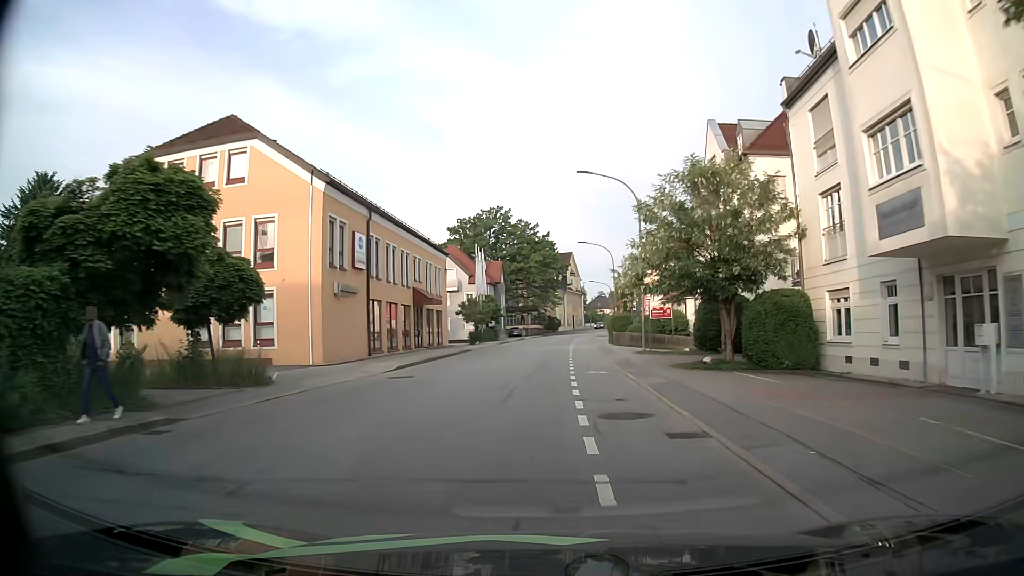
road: tertiary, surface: asphalt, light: Day
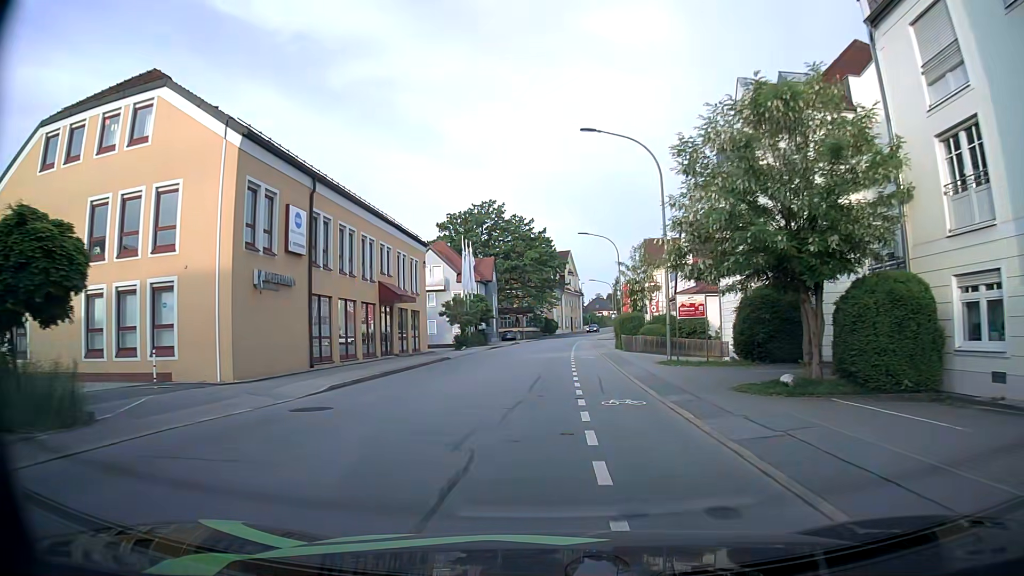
(0.0, +7.5) m; 0°
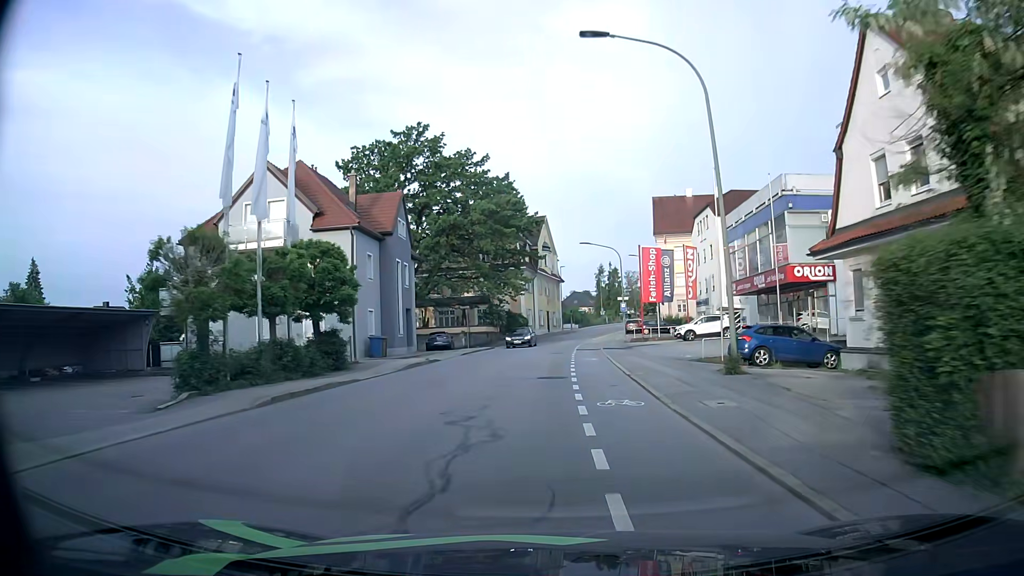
(+0.7, +37.8) m; +2°
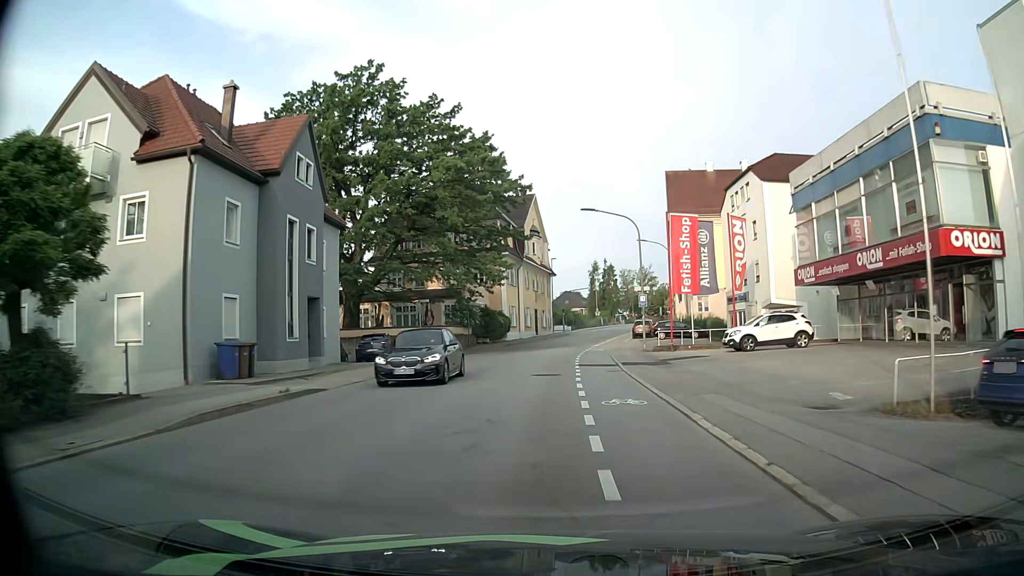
(+0.1, +15.4) m; +1°
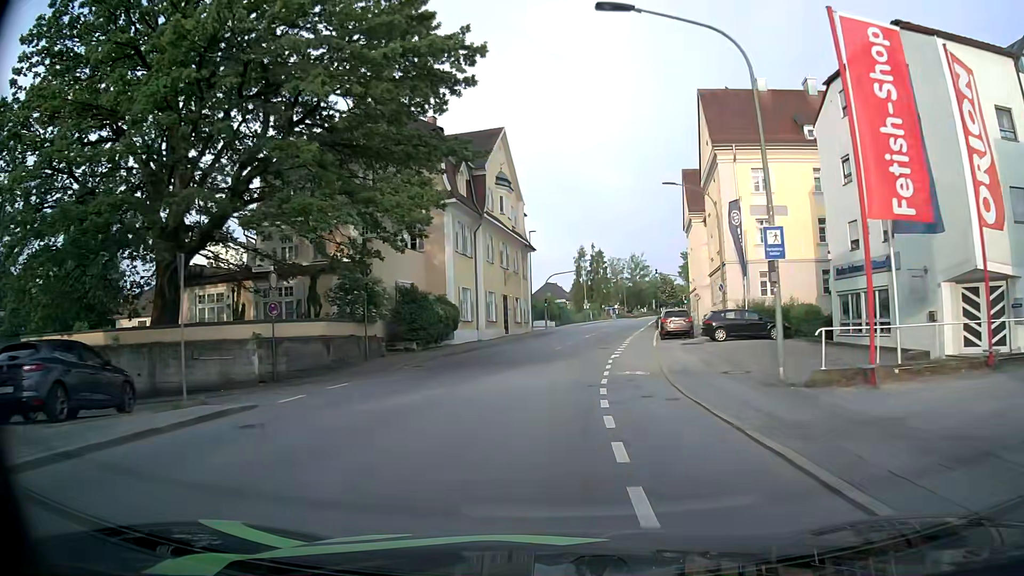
(+0.4, +23.2) m; +2°
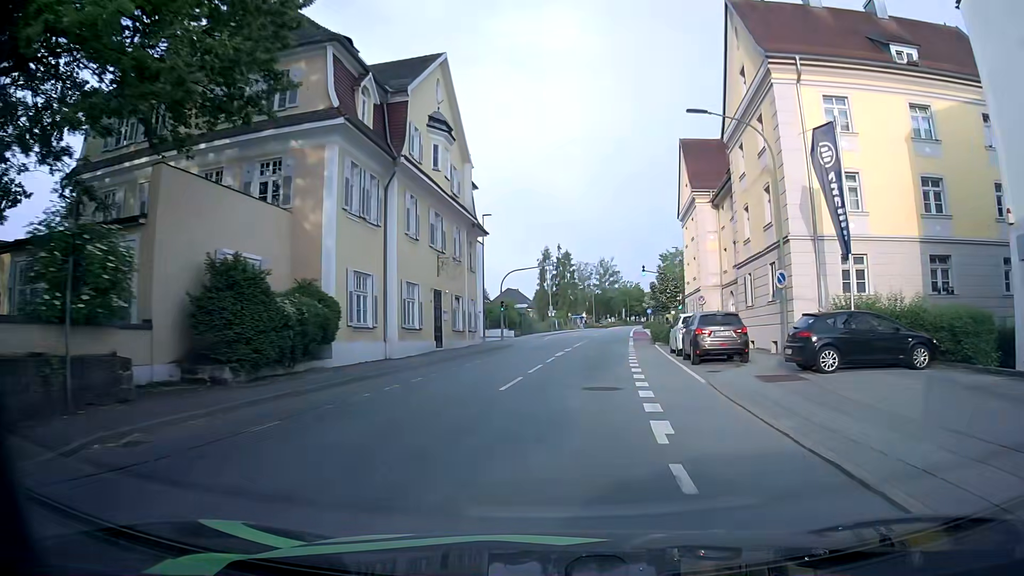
(+0.3, +15.4) m; +3°
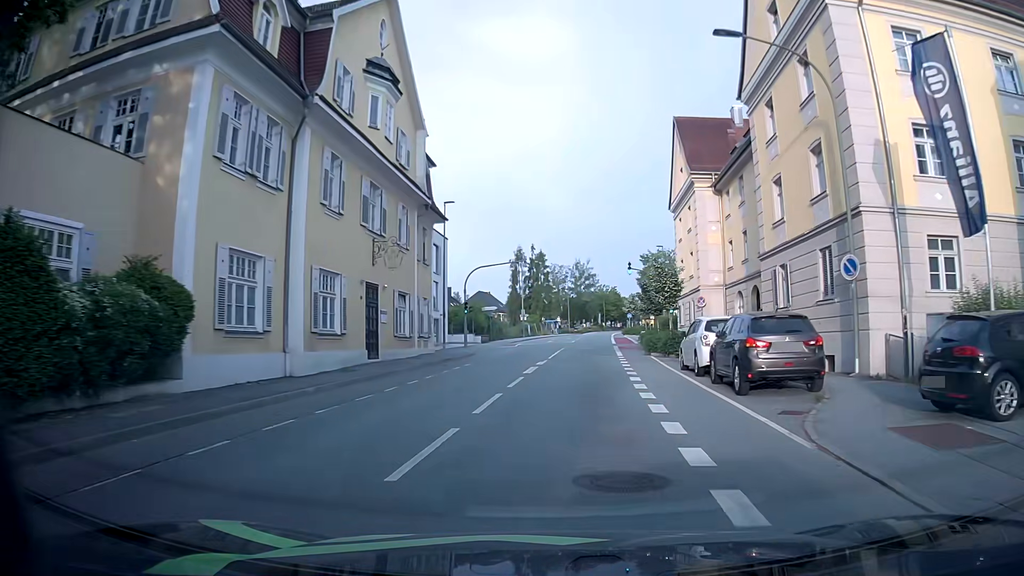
(+0.1, +7.6) m; +2°
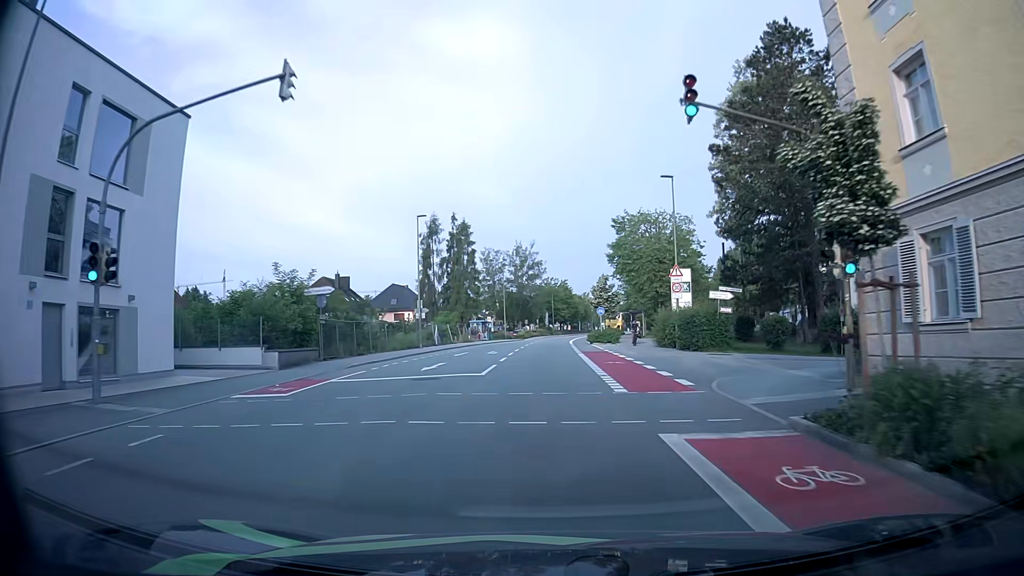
(+2.4, +37.3) m; +5°
(0, +10) (0, +20) (0, +30) (0, +40) (0, +50) (+1, +60) (+1, +70) (+2, +80) (+3, +90) (+4, +100) m
